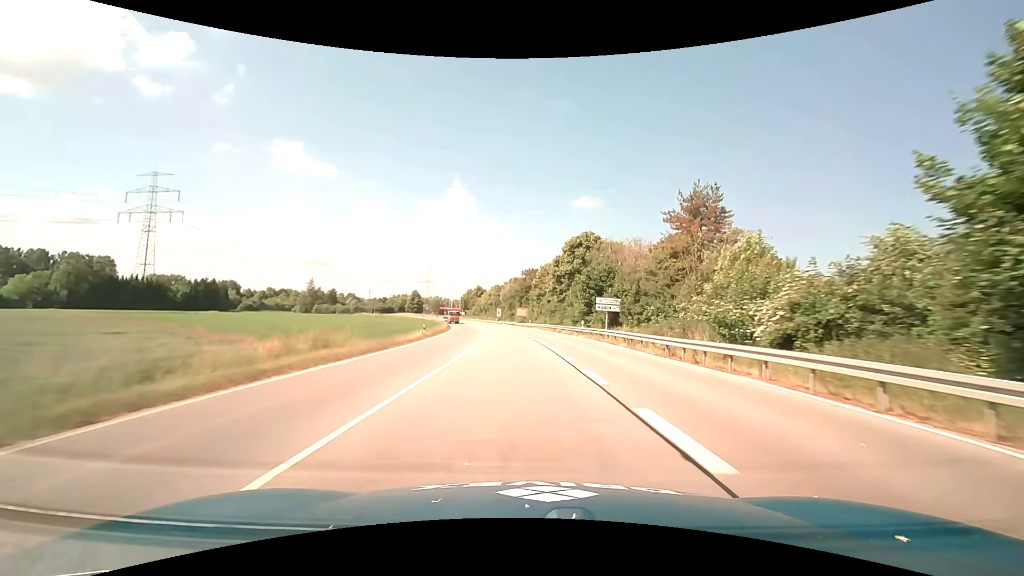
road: primary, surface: asphalt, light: Day
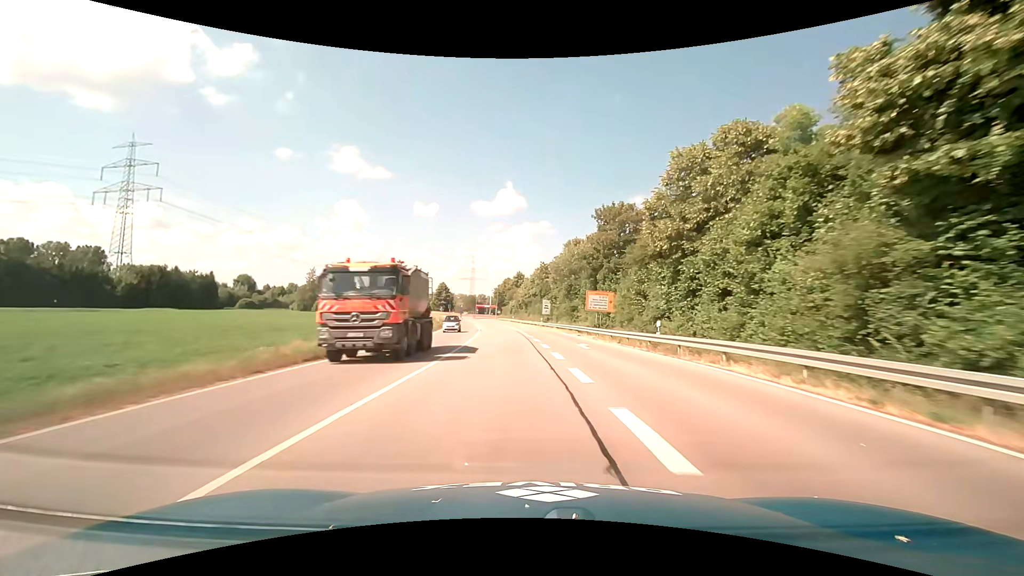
(-3.0, +59.7) m; -6°
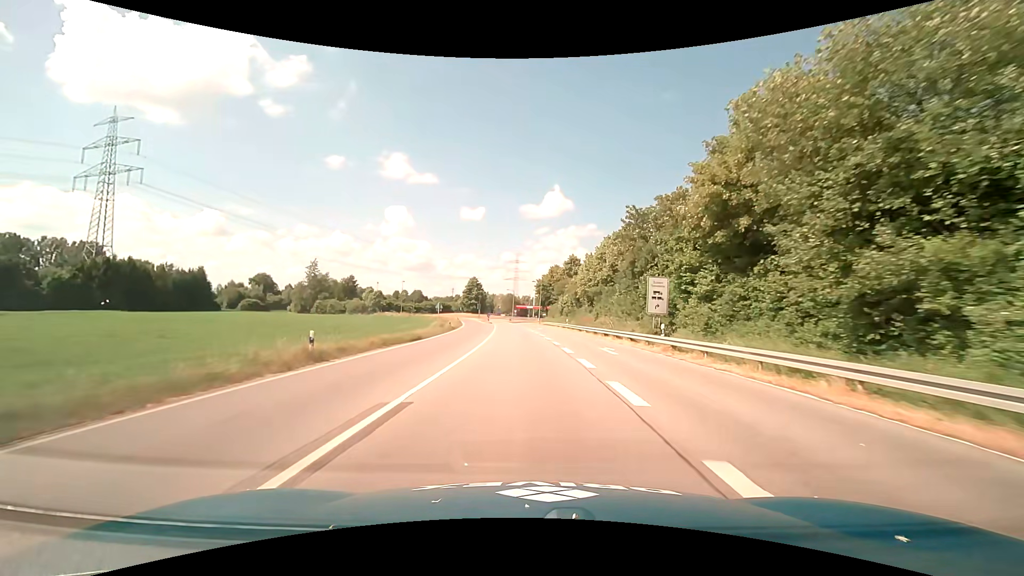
(-2.1, +44.1) m; -5°
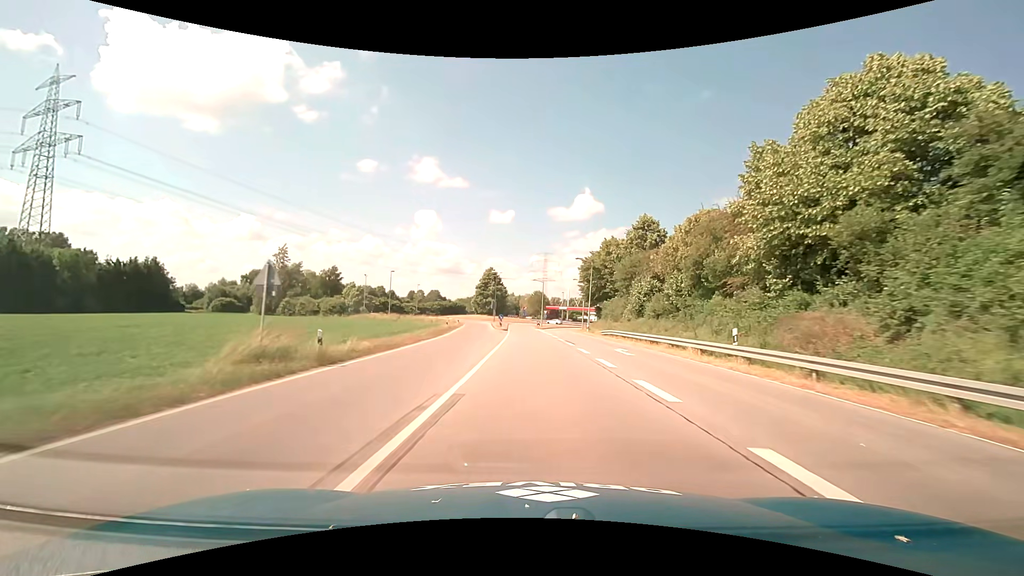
(-1.4, +41.0) m; -3°
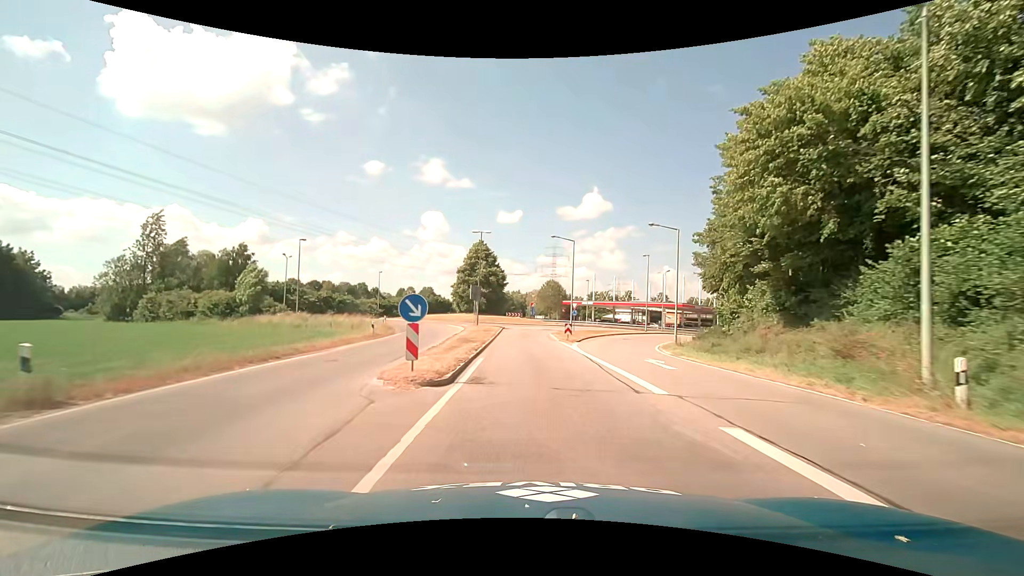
(-0.5, +46.6) m; -1°
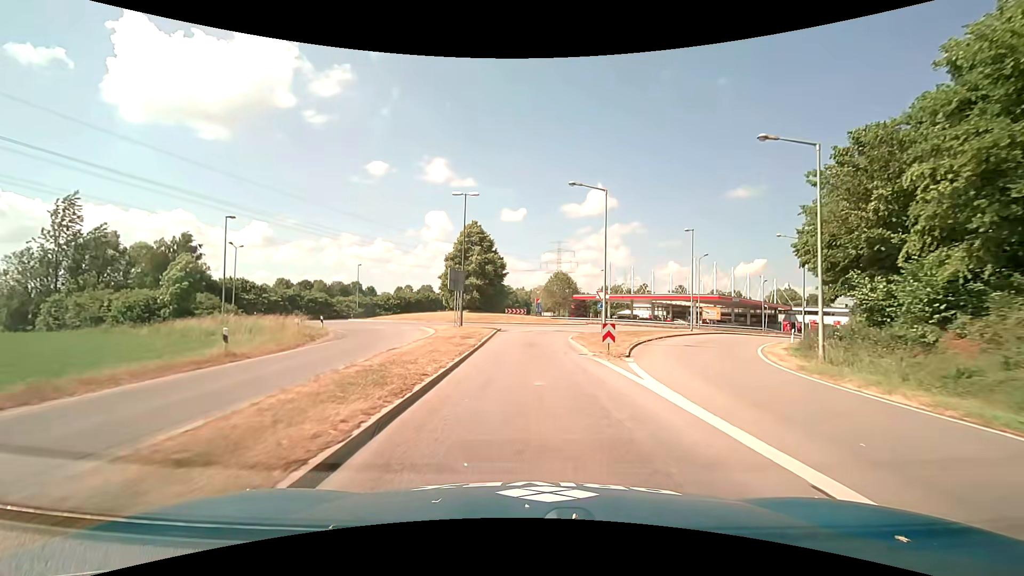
(0.0, +15.9) m; -1°
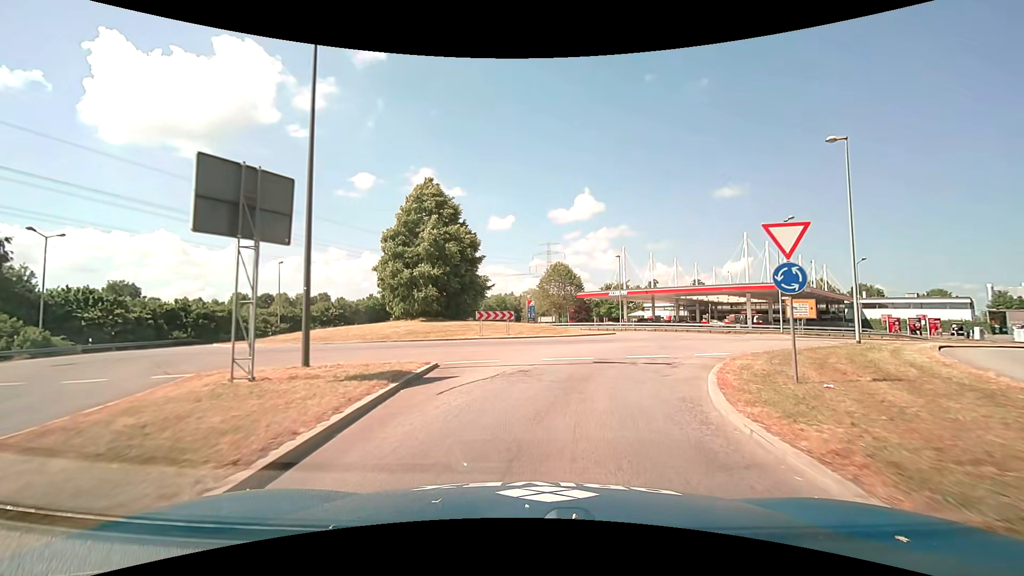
(+0.1, +25.0) m; +2°
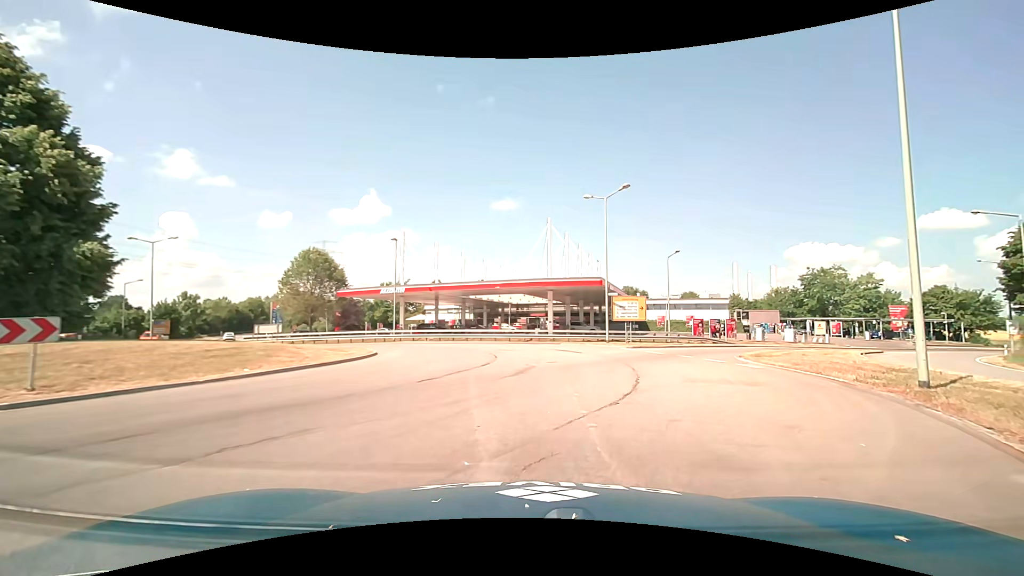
(+3.0, +17.9) m; +24°
(+1, +10) (+2, +20) (-1, +30) (-7, +38) (-15, +43) (-24, +47) (-32, +53) (-38, +61) (-43, +69) (-48, +78) m
